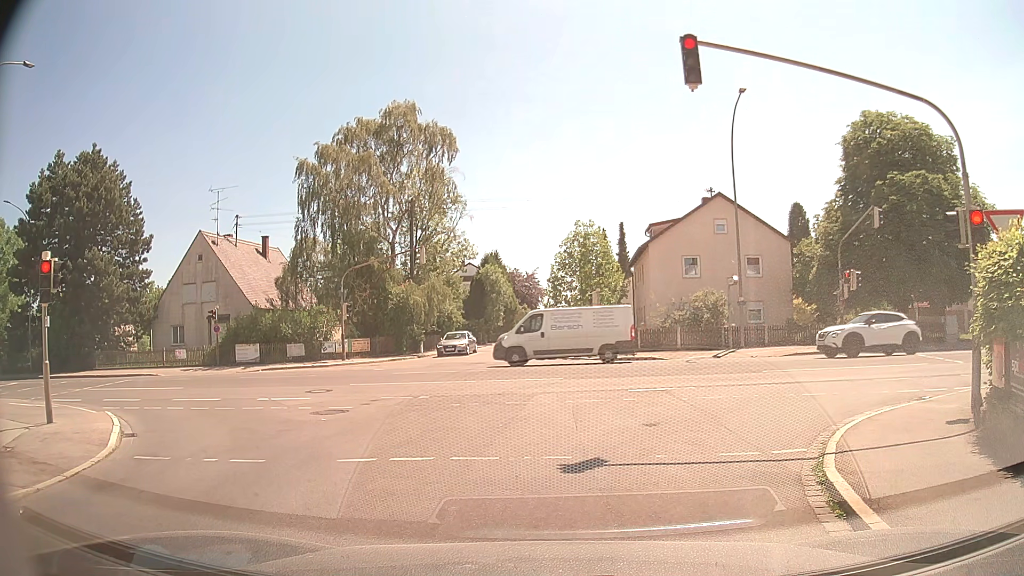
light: Day
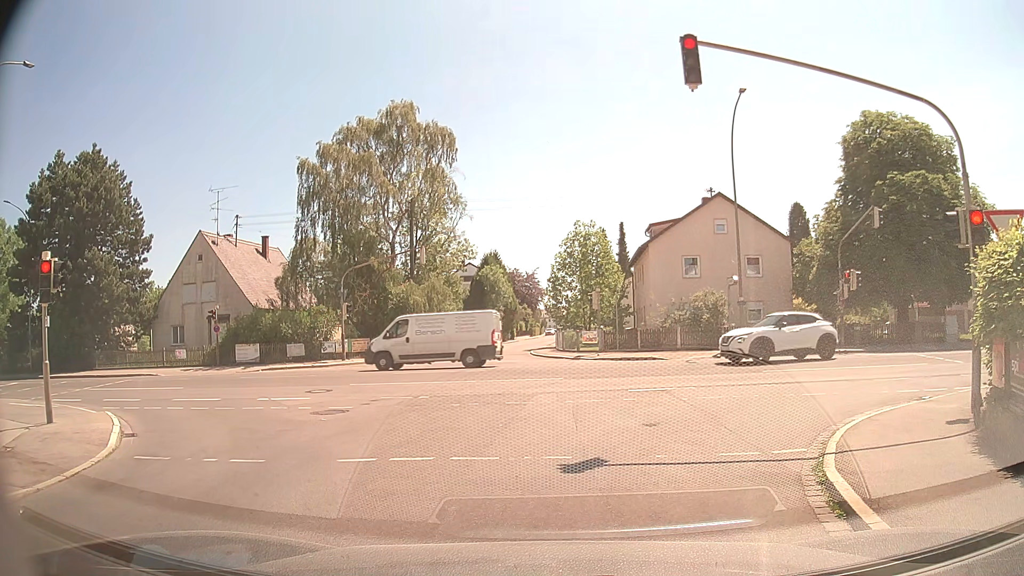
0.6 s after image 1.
(0.0, 0.0) m; 0°
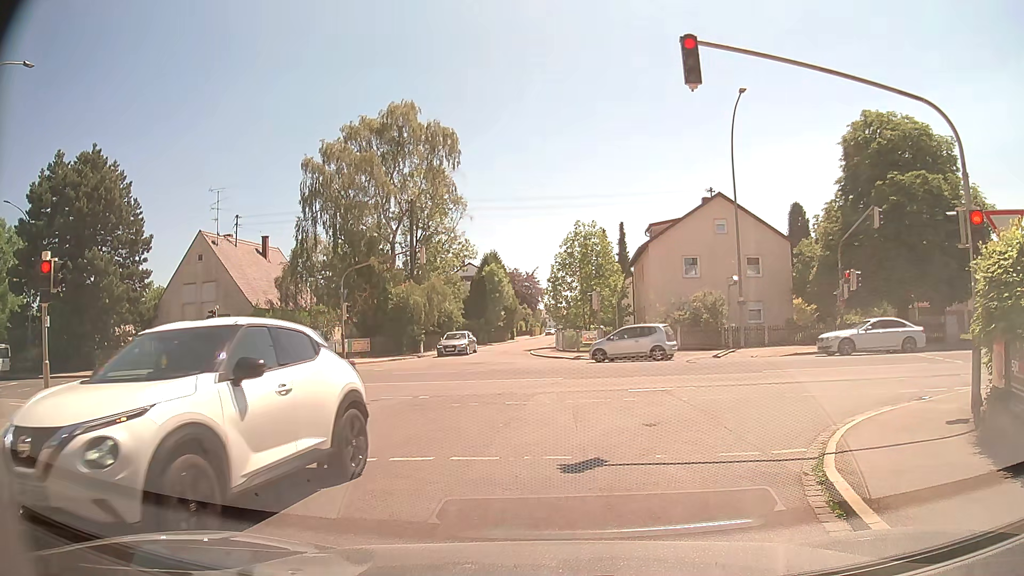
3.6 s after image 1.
(0.0, 0.0) m; 0°
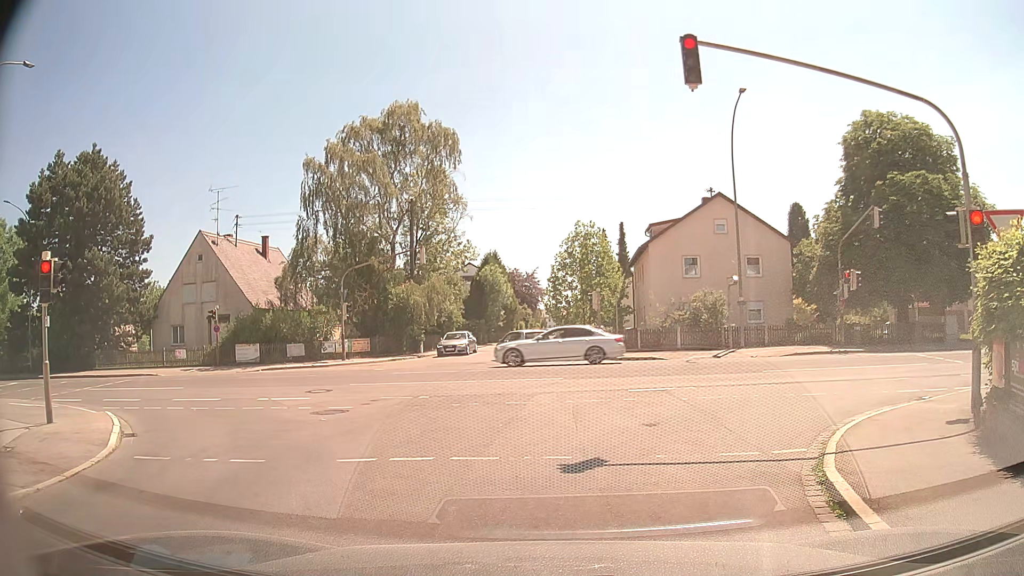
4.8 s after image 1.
(0.0, 0.0) m; 0°
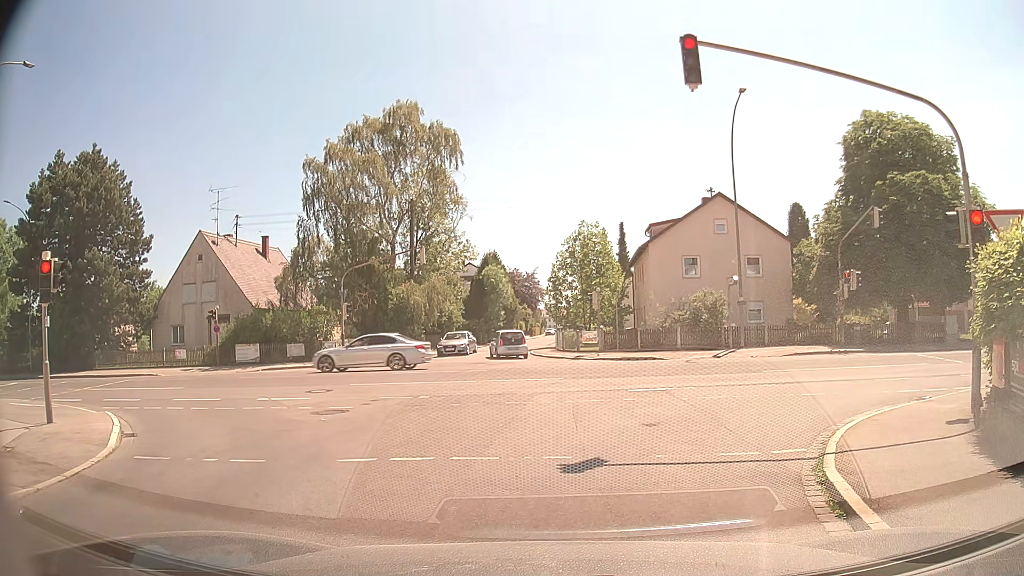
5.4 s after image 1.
(0.0, 0.0) m; 0°
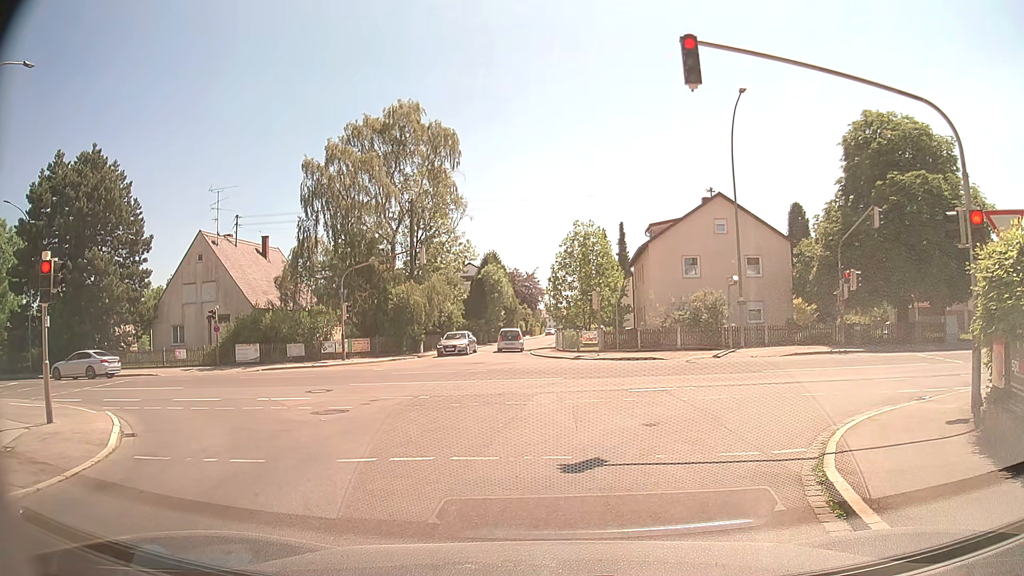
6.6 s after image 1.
(0.0, 0.0) m; 0°
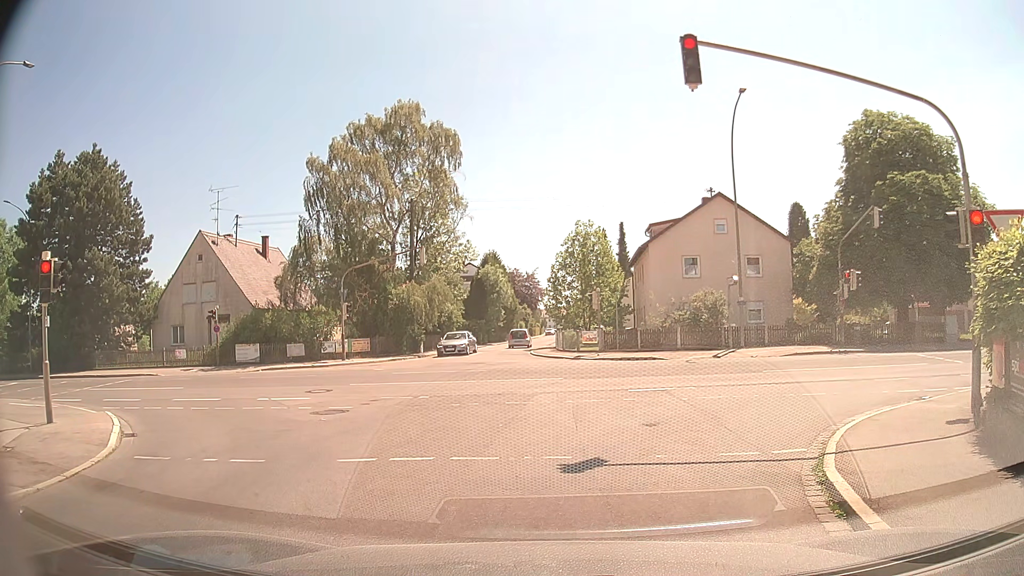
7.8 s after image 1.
(0.0, 0.0) m; 0°
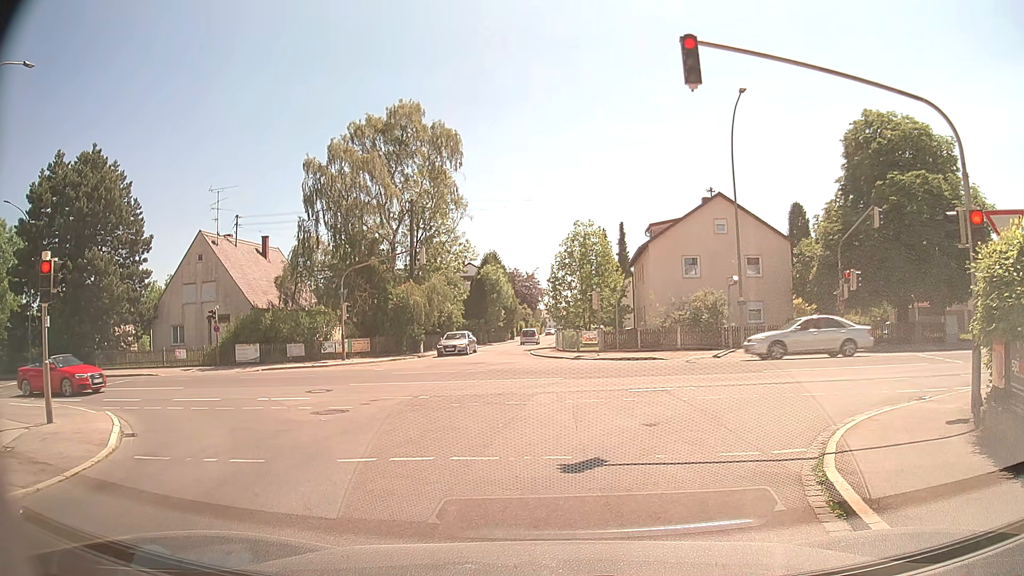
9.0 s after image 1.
(0.0, 0.0) m; 0°
